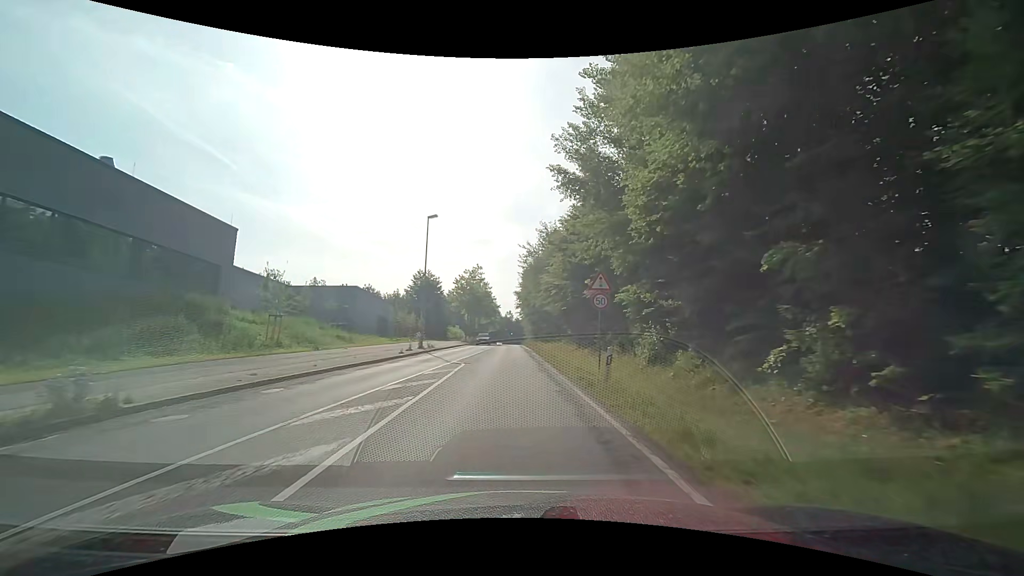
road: secondary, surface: asphalt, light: Day
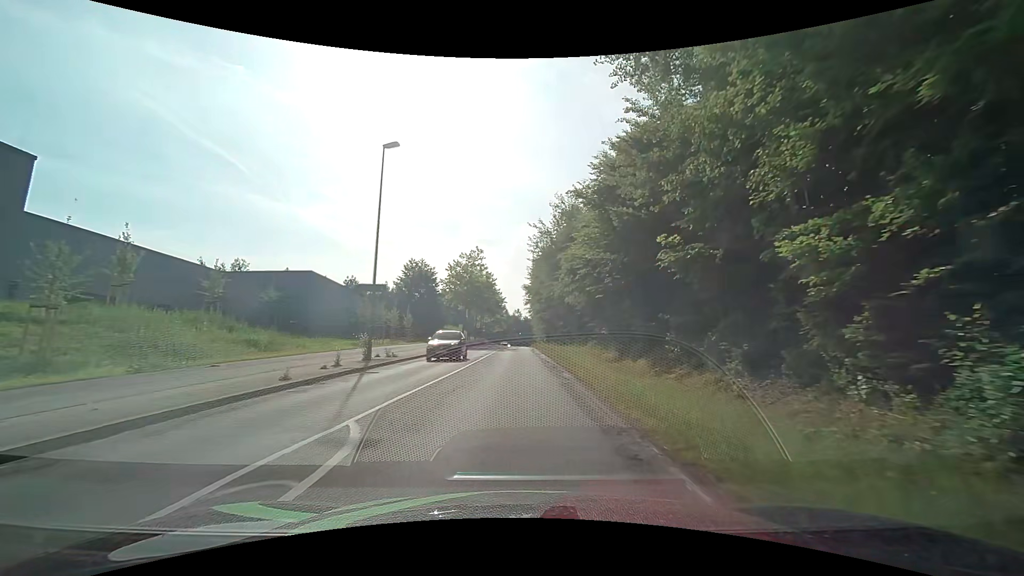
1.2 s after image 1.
(-0.2, +15.2) m; 0°
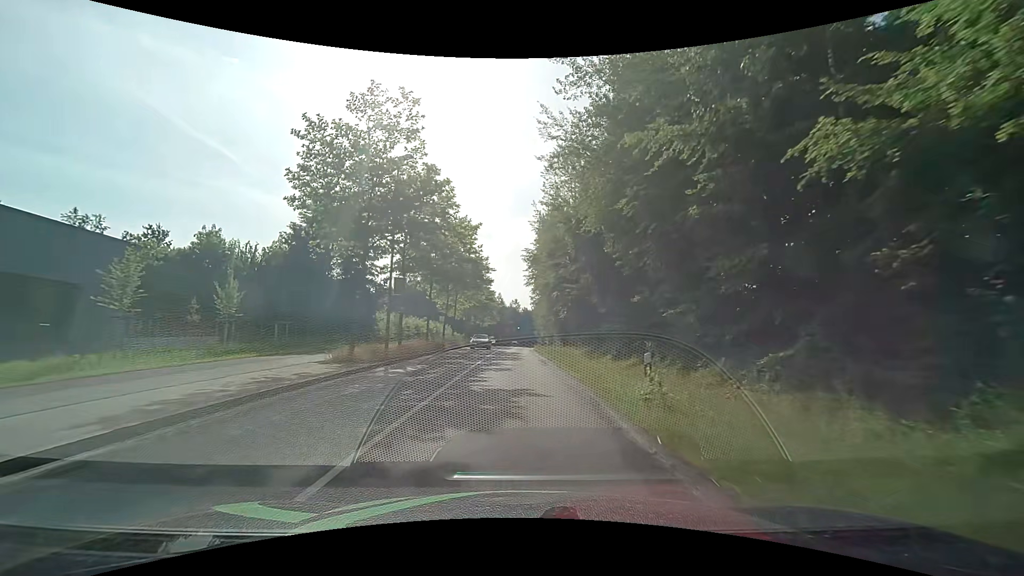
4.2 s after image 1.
(-0.4, +38.2) m; -1°
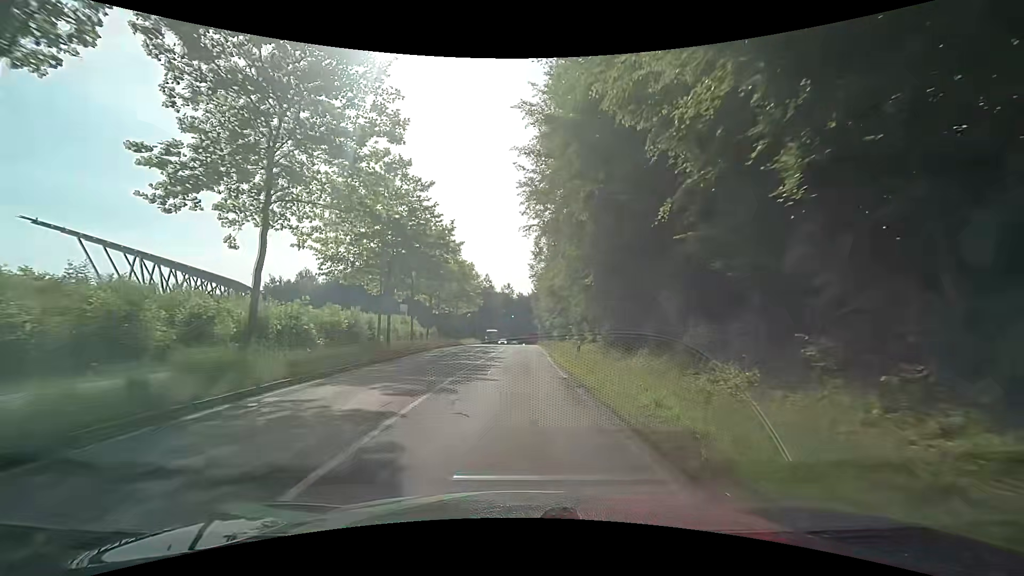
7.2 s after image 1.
(+0.6, +38.6) m; +2°
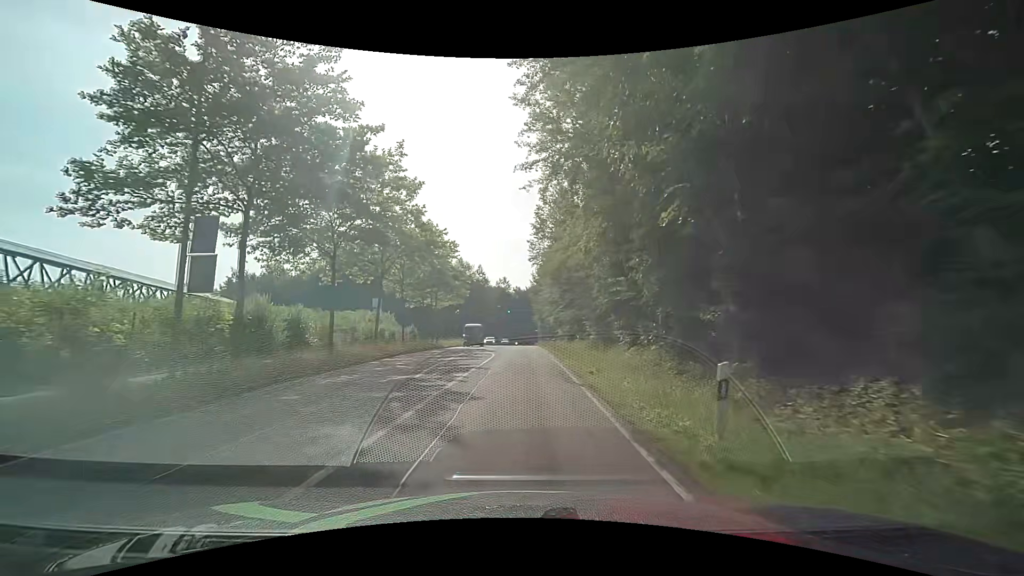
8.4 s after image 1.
(-0.2, +15.5) m; -1°
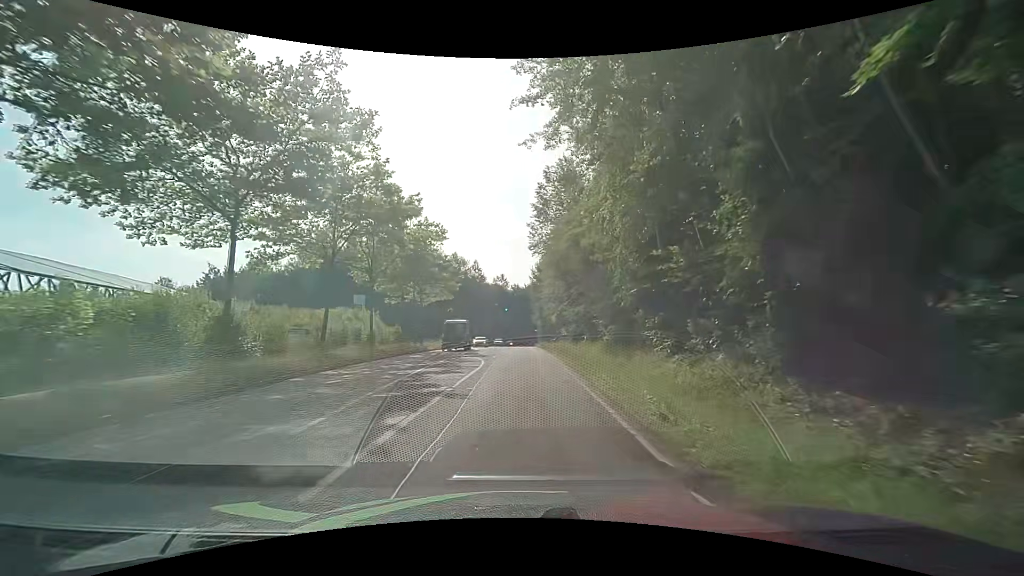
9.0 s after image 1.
(0.0, +7.7) m; 0°
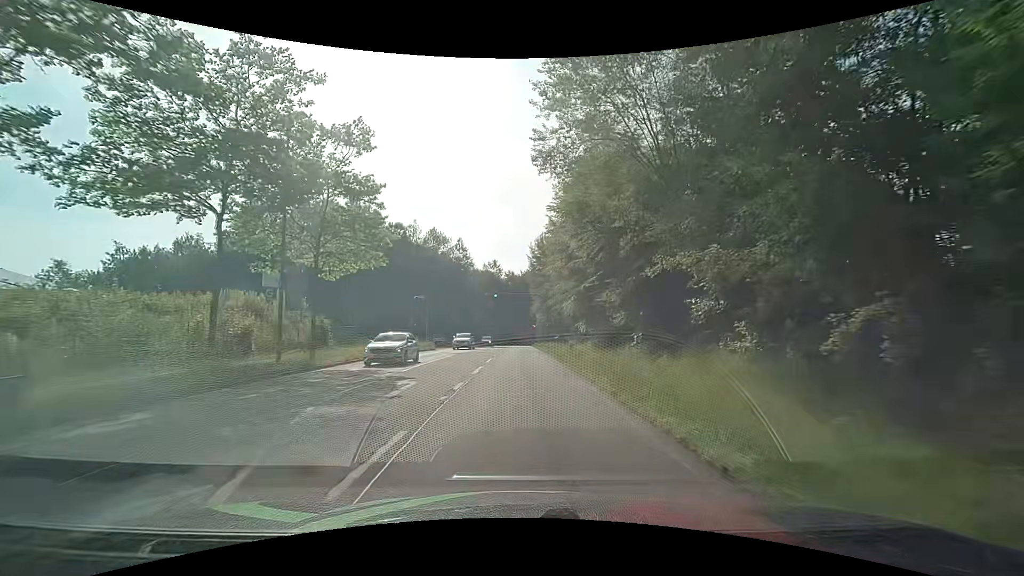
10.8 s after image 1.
(+0.1, +23.1) m; 0°
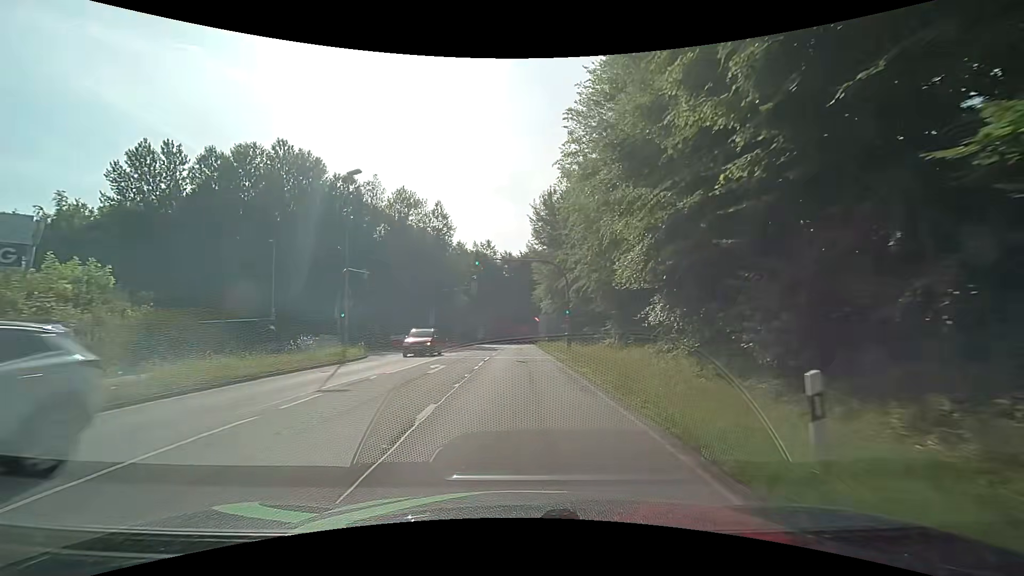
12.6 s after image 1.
(+0.5, +23.1) m; 0°
(0, +10) (0, +20) (0, +30) (0, +40) (+1, +50) (+1, +60) (+1, +70) (+1, +80) (+2, +90) (+2, +100) m
